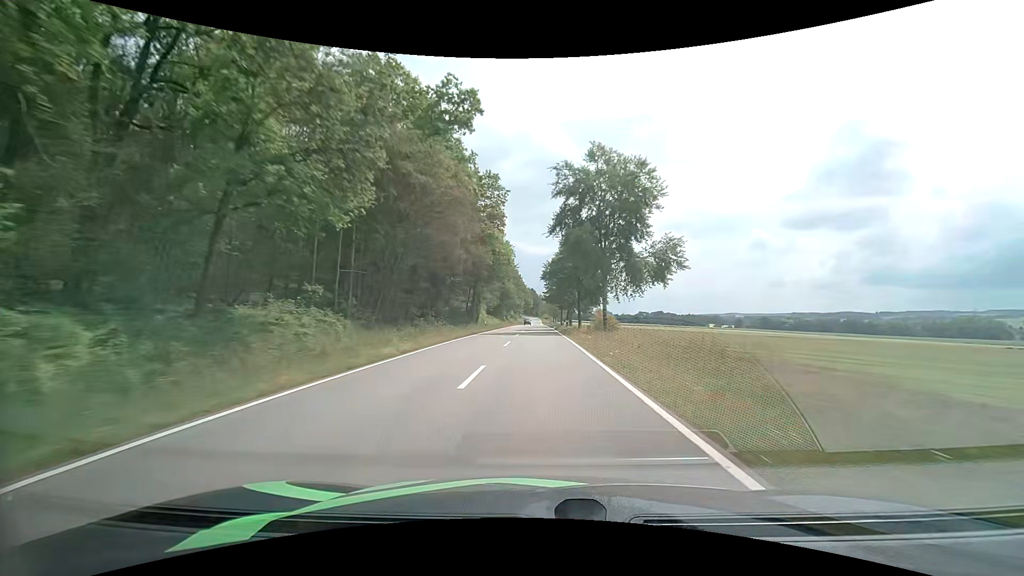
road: tertiary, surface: asphalt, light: Day
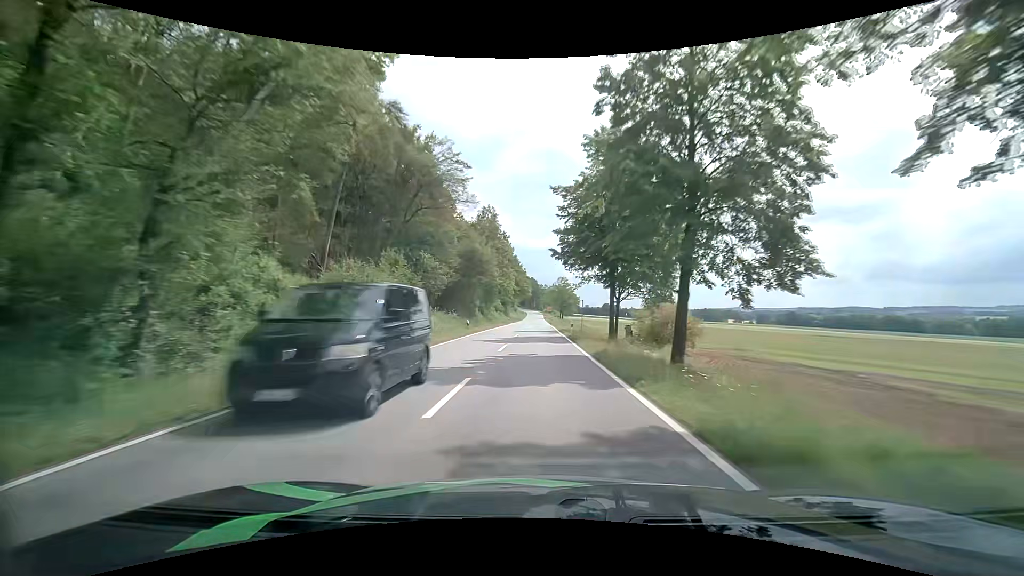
(-0.2, +64.7) m; 0°
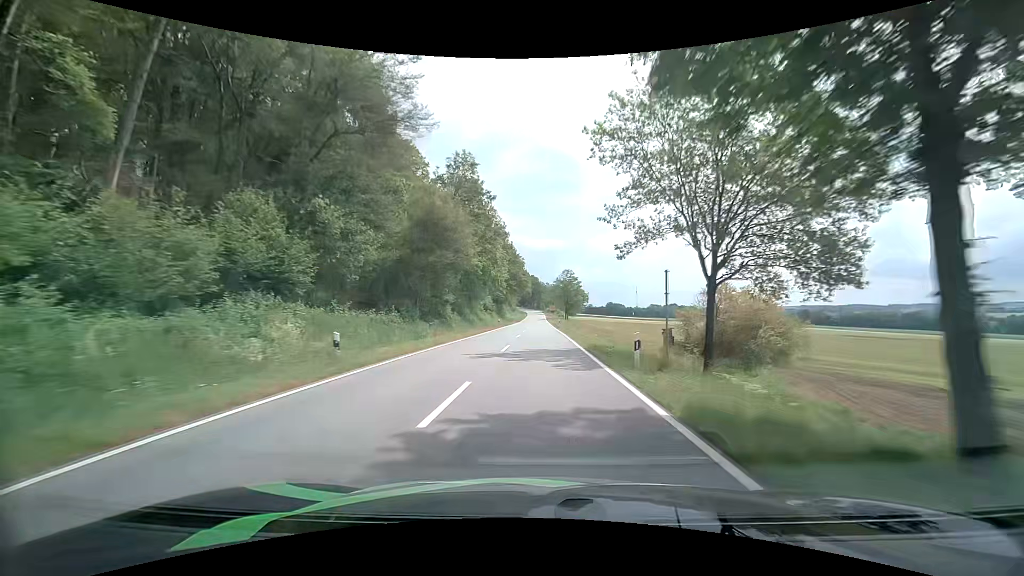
(0.0, +25.0) m; 0°
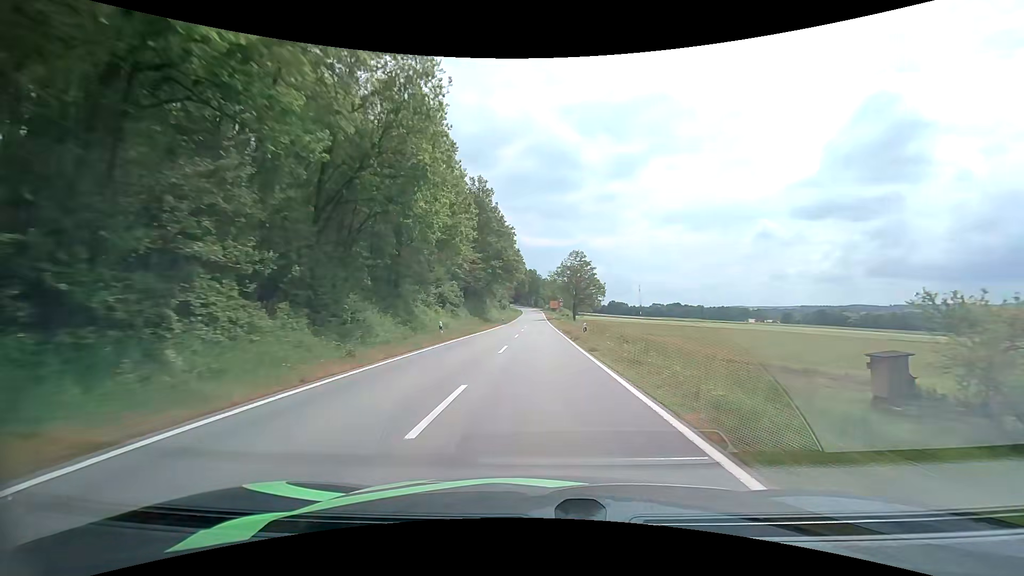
(-0.1, +37.9) m; 0°
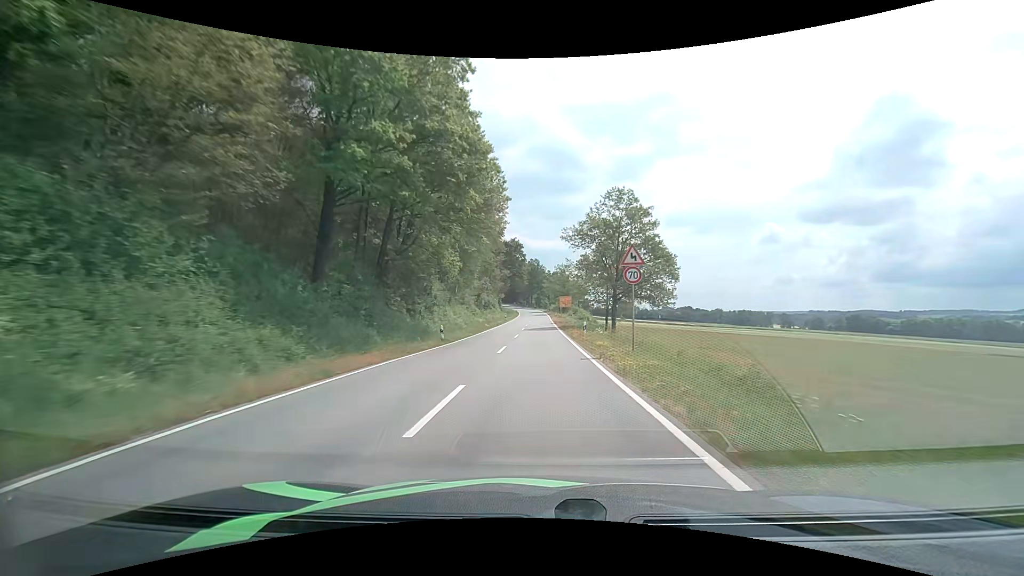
(-0.1, +49.9) m; -1°
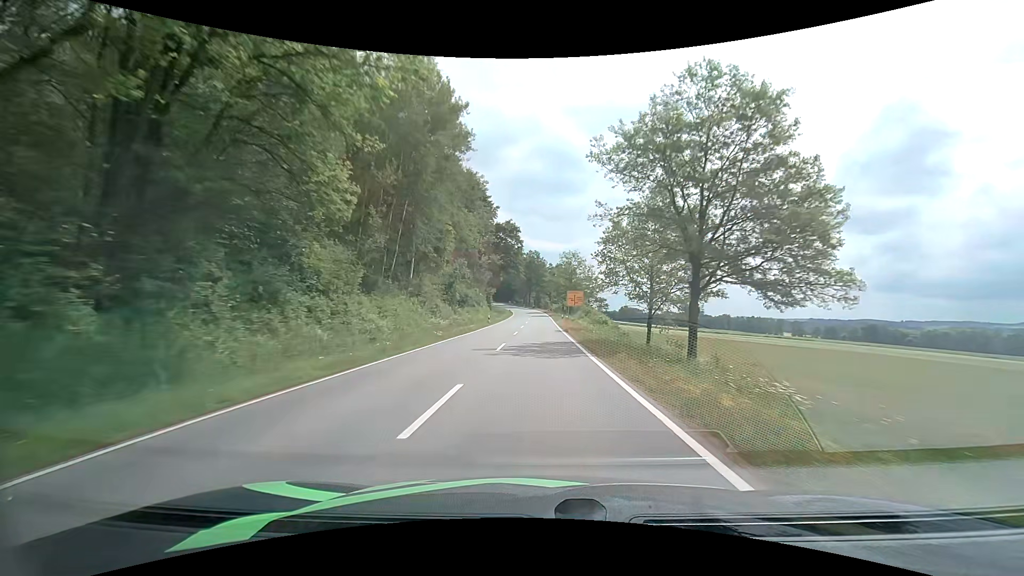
(0.0, +24.9) m; 0°
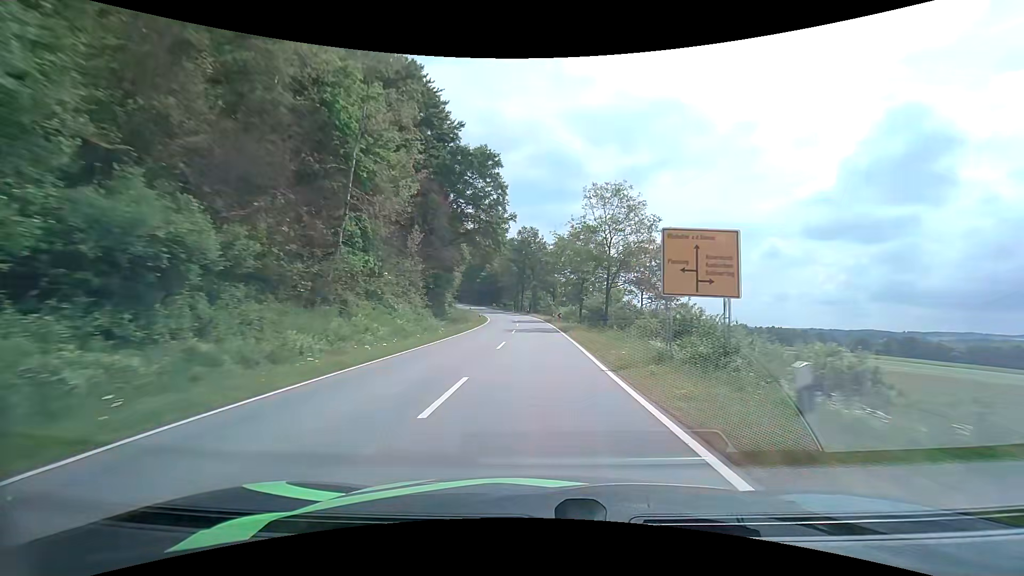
(+0.1, +48.9) m; 0°
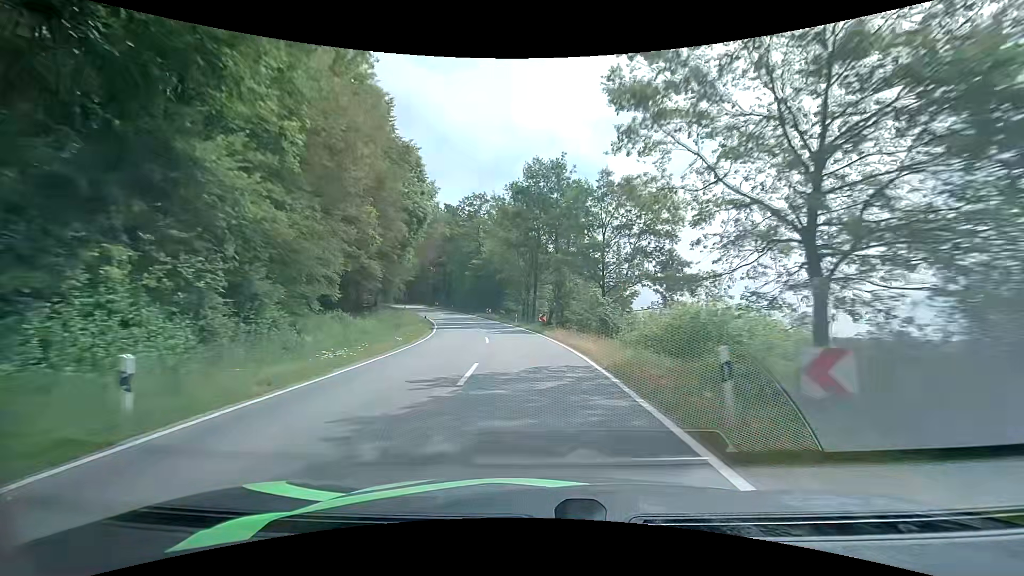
(-0.3, +46.8) m; -2°
(0, +10) (-1, +20) (-2, +30) (-3, +40) (-5, +50) (-8, +59) (-11, +69) (-14, +78) (-18, +87) (-23, +96) m
